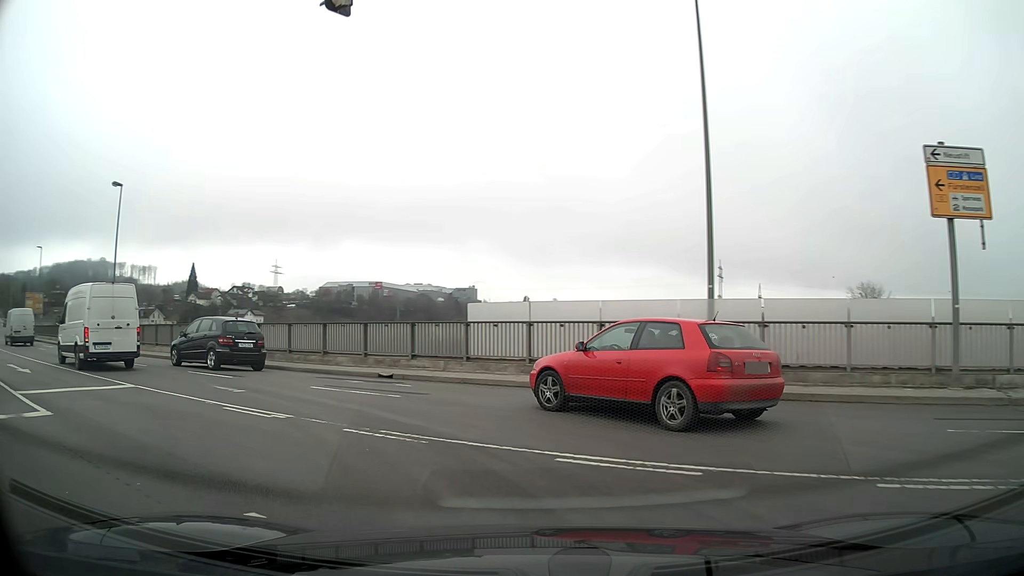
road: primary_link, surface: asphalt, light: Day
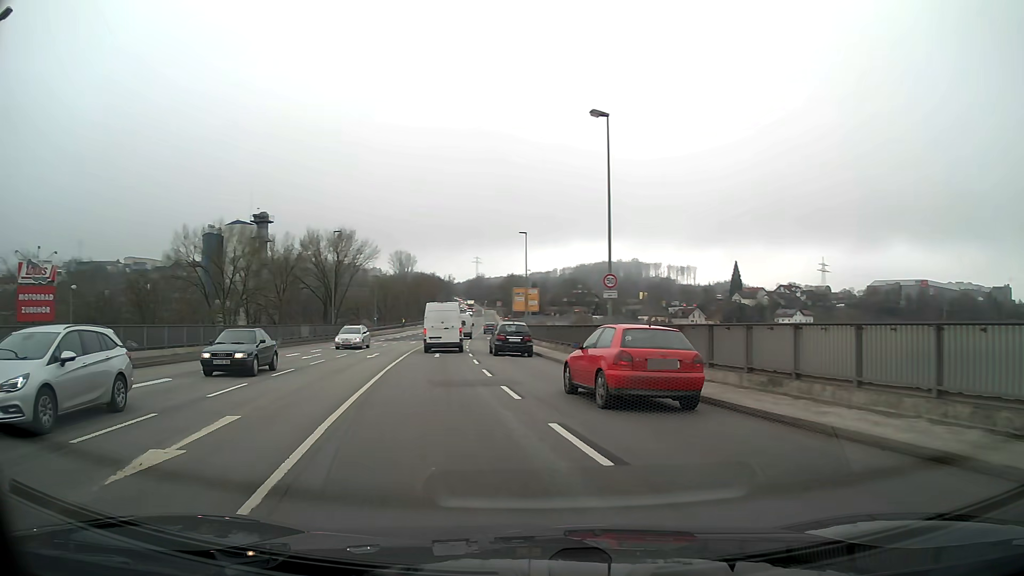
(-6.8, +14.8) m; -43°
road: primary
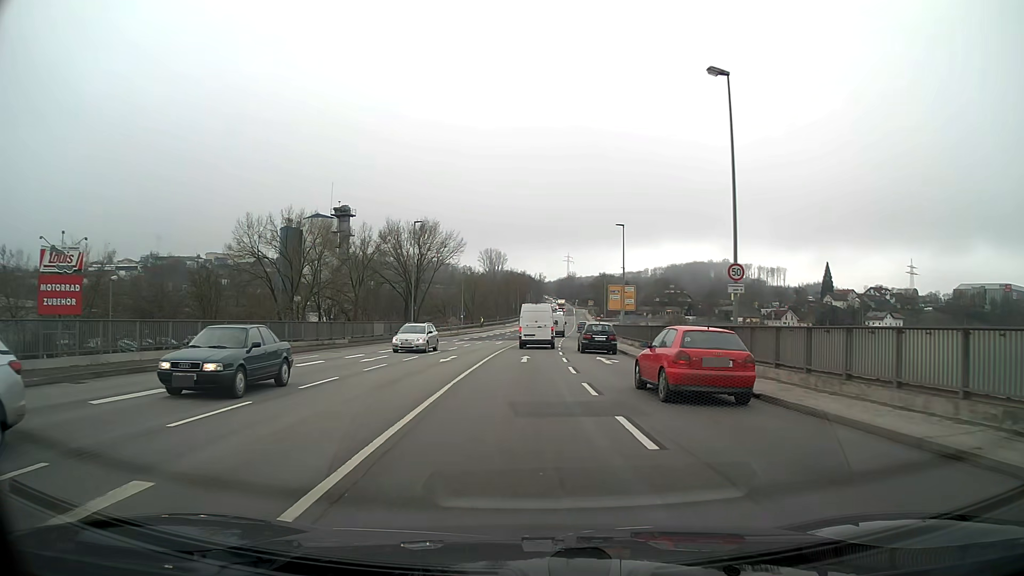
(-0.2, +5.2) m; -5°
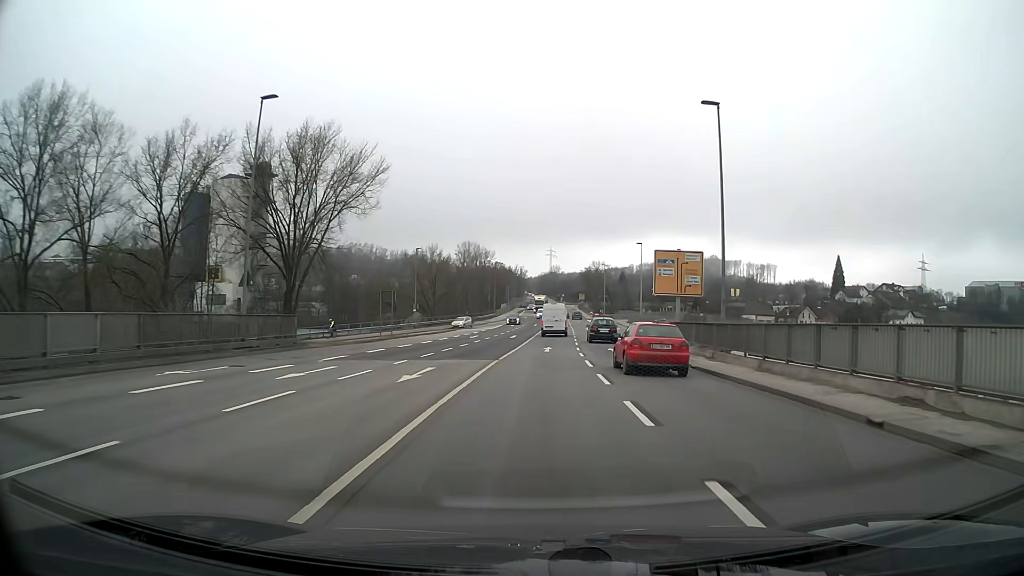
(-0.3, +35.2) m; +2°
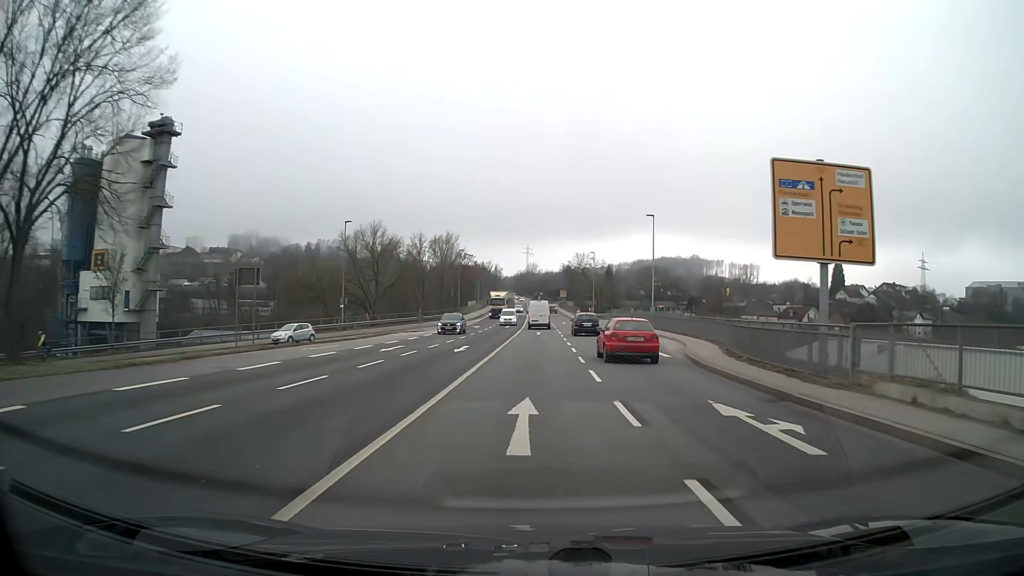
(+0.4, +24.0) m; +2°
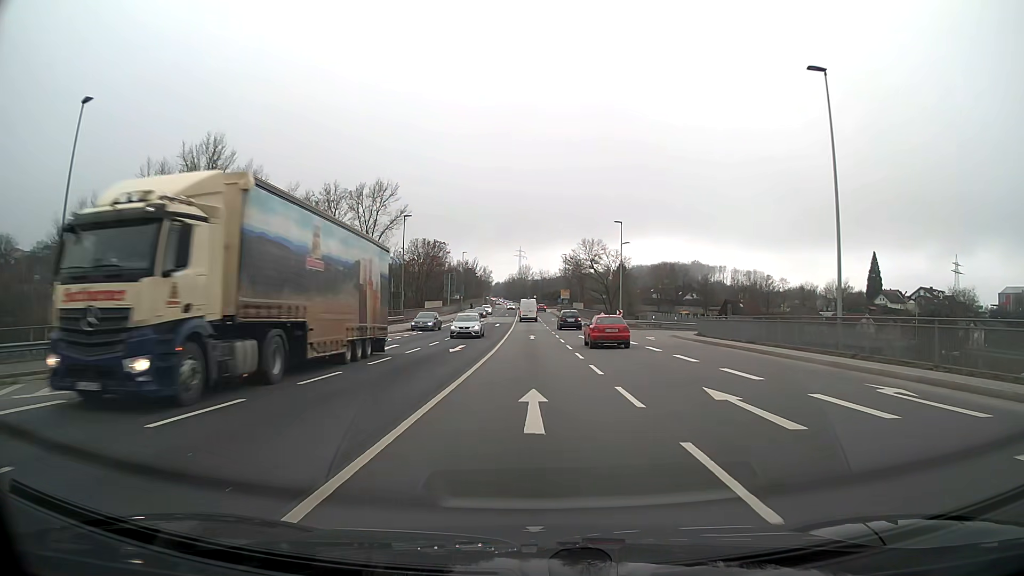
(+0.3, +40.7) m; +1°
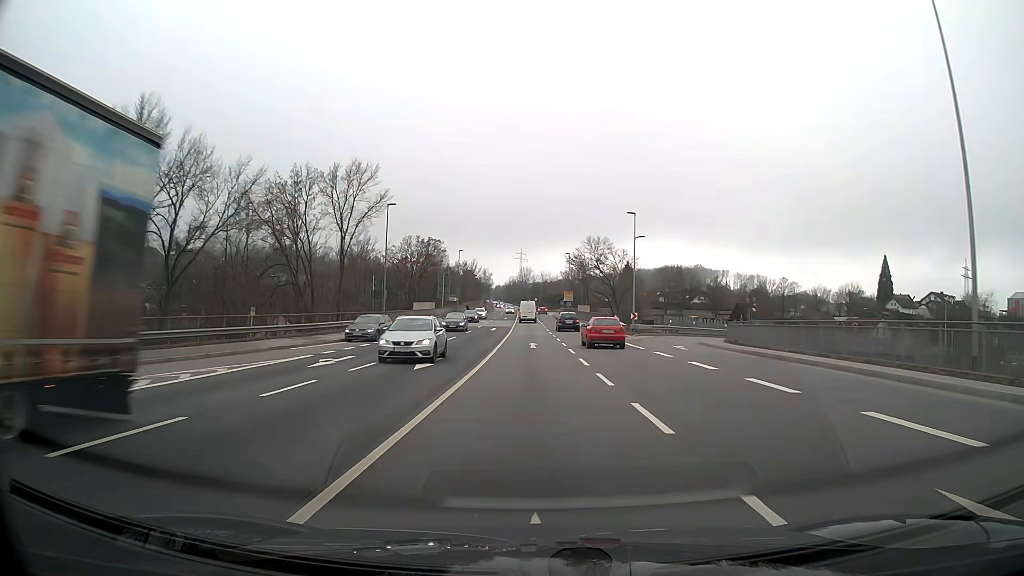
(0.0, +8.2) m; 0°
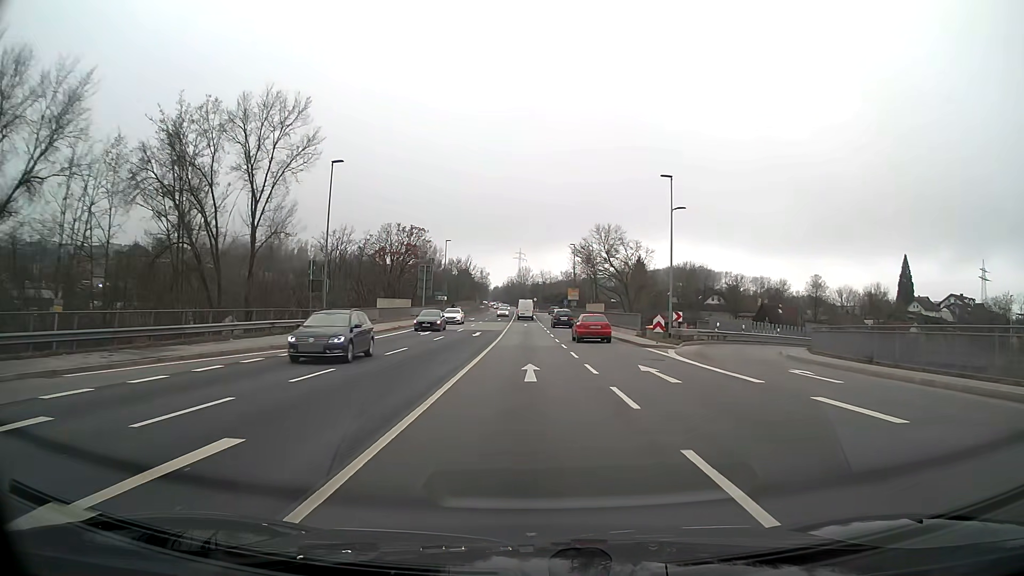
(0.0, +16.2) m; 0°
